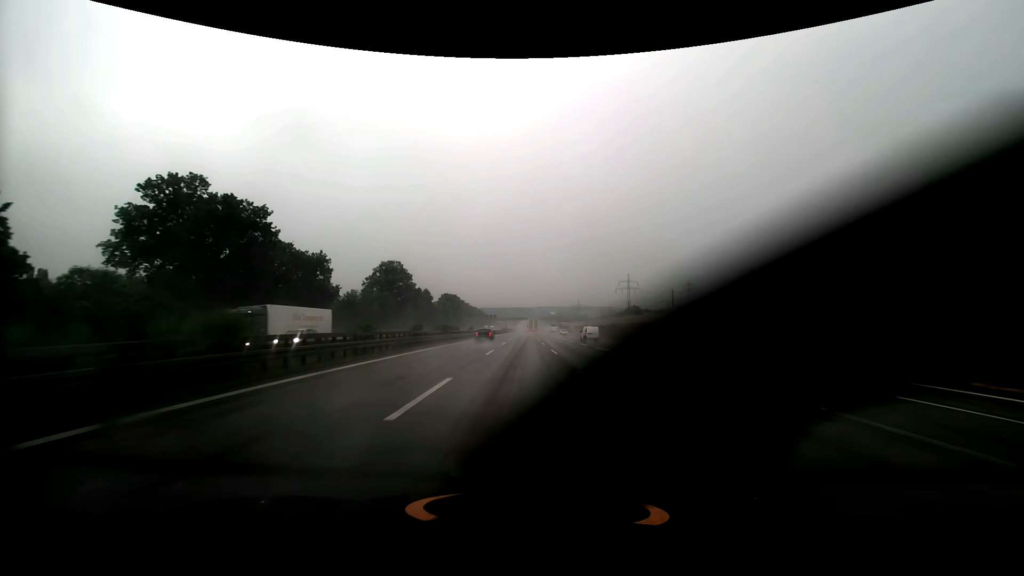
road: motorway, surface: asphalt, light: Day
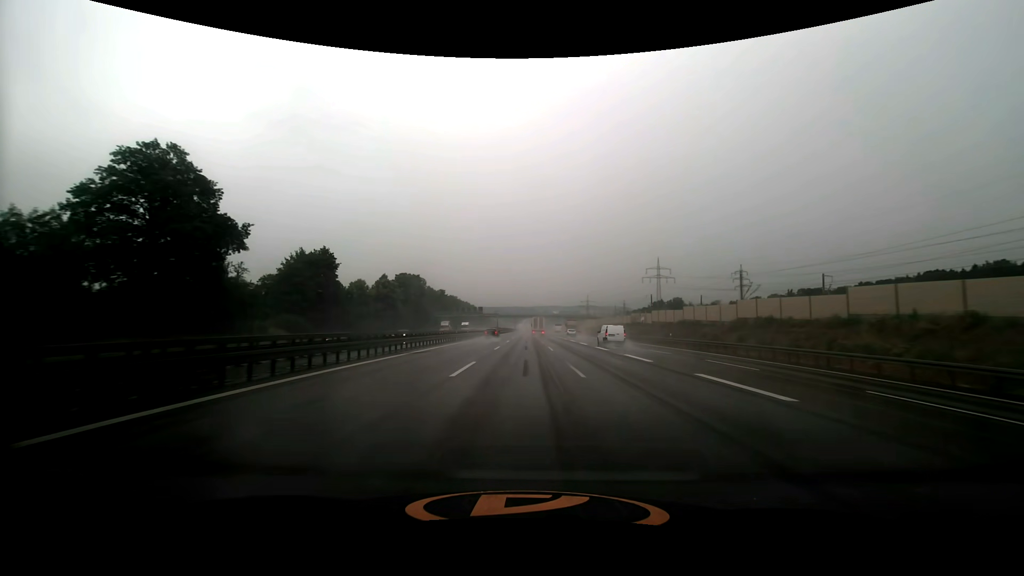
(-0.1, +84.9) m; 0°
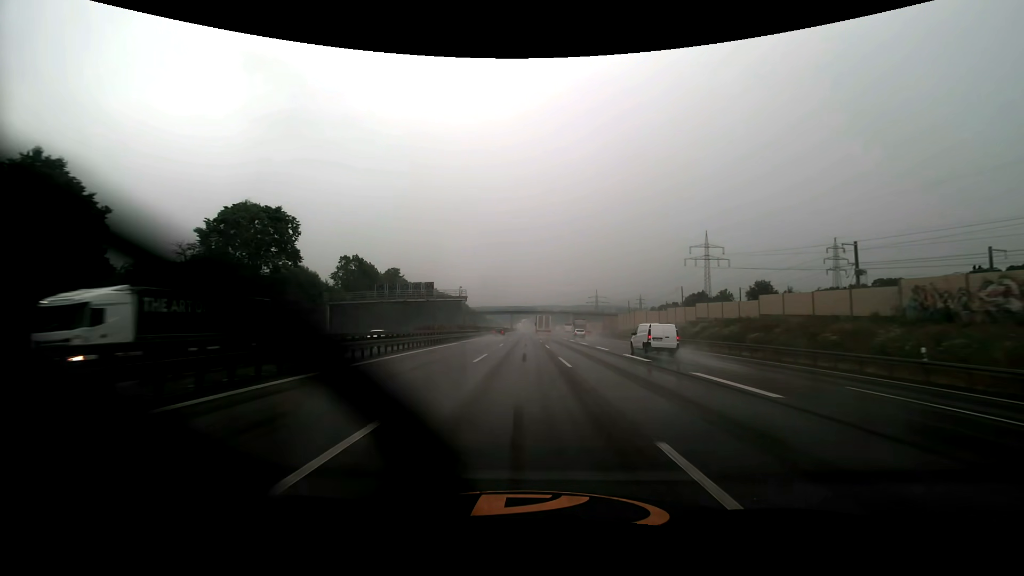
(+0.1, +85.3) m; 0°
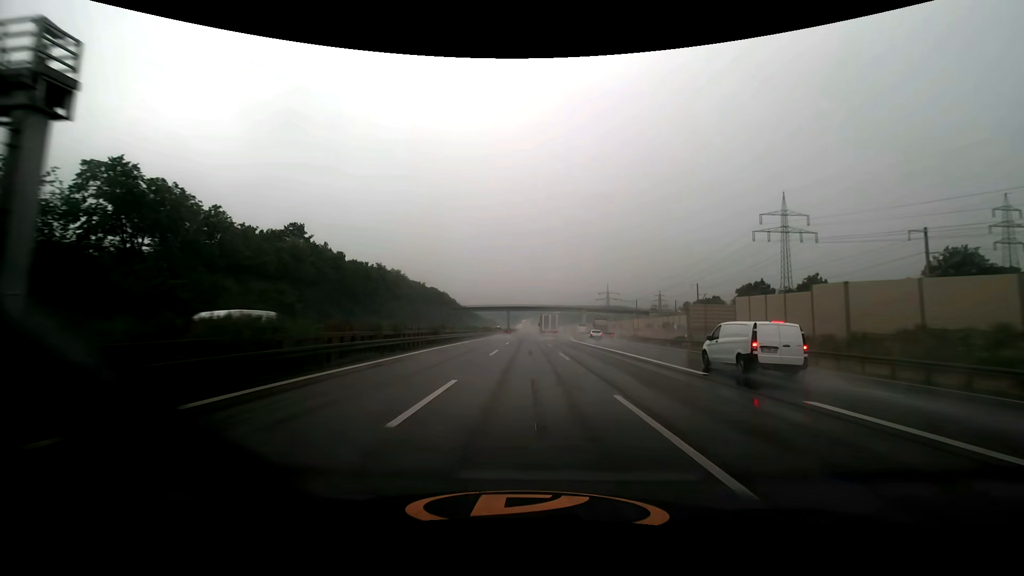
(-0.2, +67.9) m; 0°
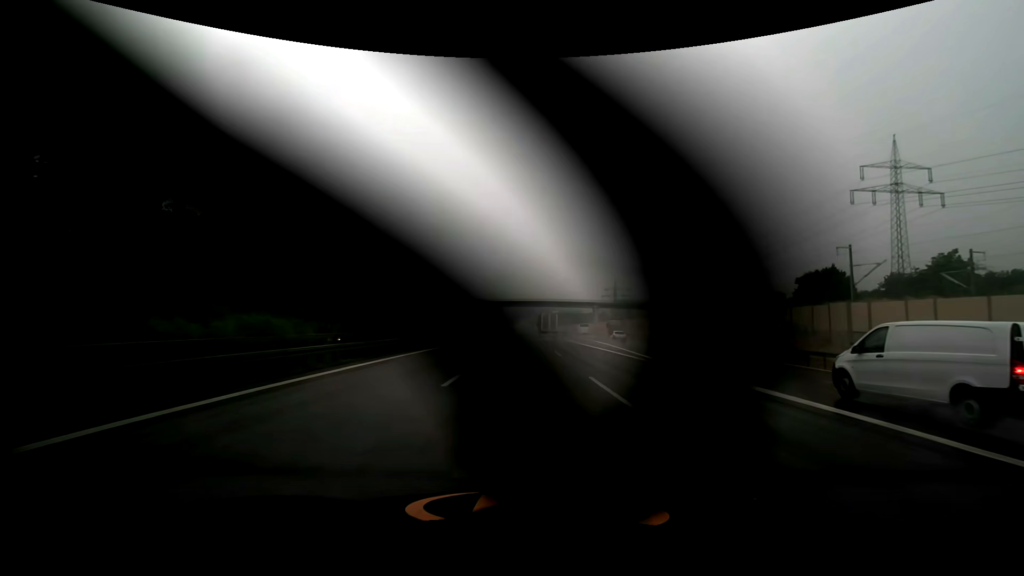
(+0.2, +49.8) m; 0°
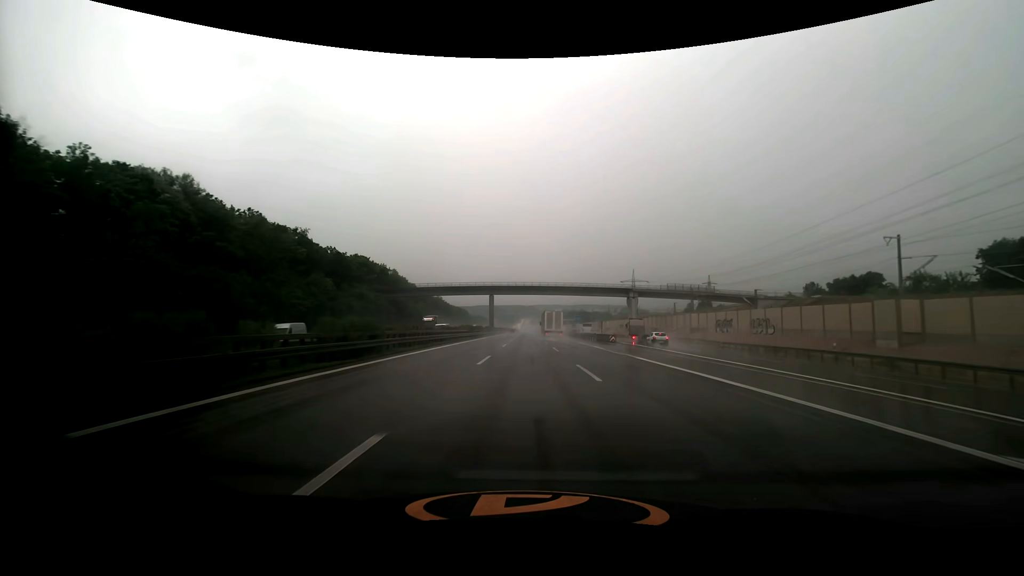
(-0.2, +66.3) m; 0°
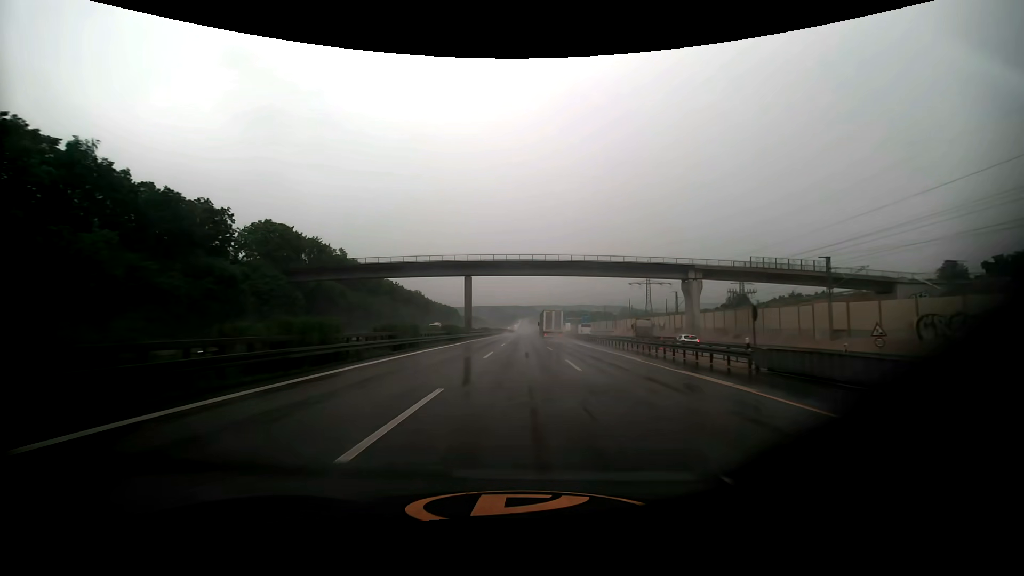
(+0.1, +49.8) m; 0°
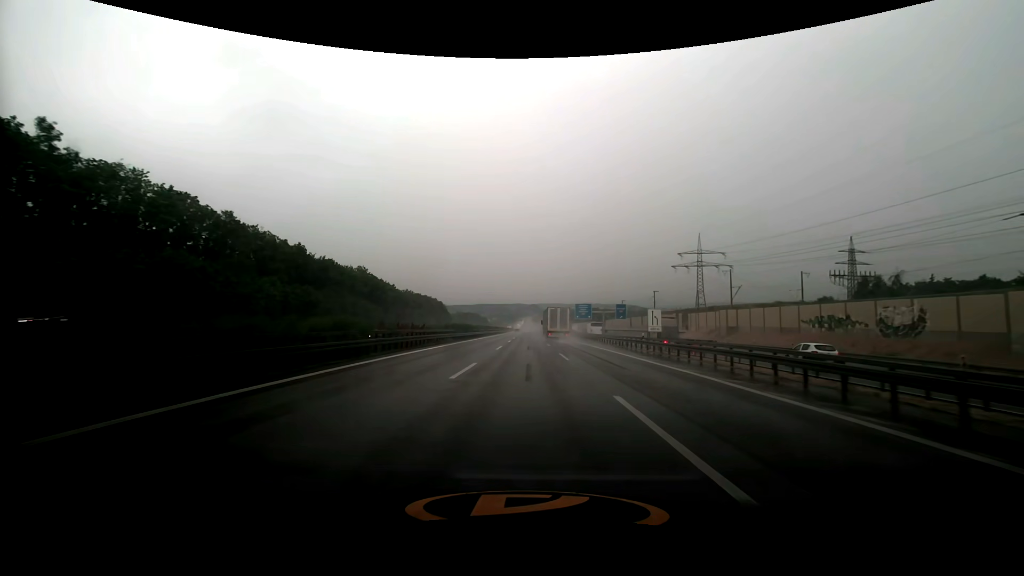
(-0.3, +83.5) m; 0°
(0, +10) (0, +20) (0, +30) (0, +40) (0, +50) (0, +60) (0, +70) (0, +80) (0, +90) (0, +100) m
